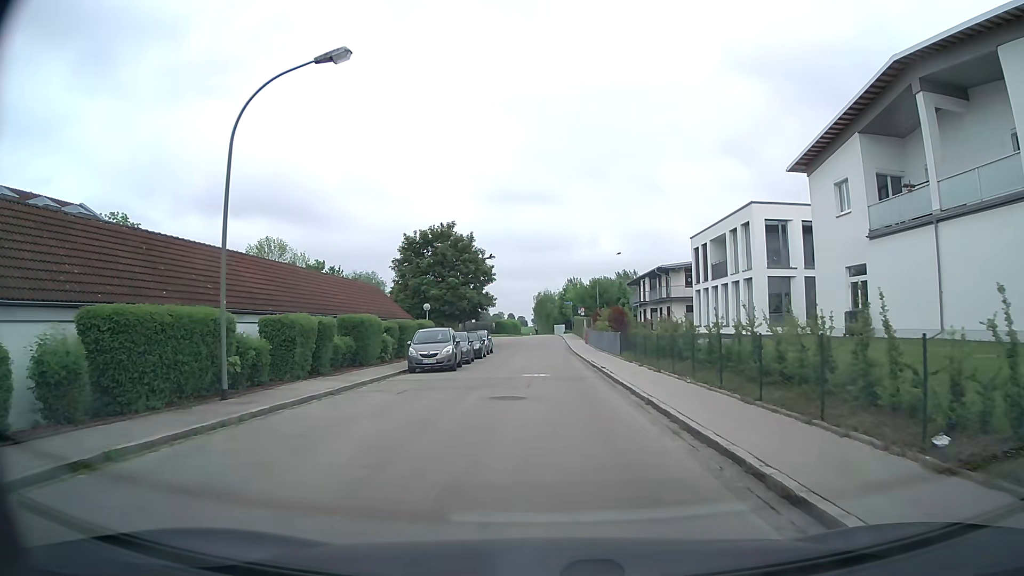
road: residential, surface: asphalt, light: Day
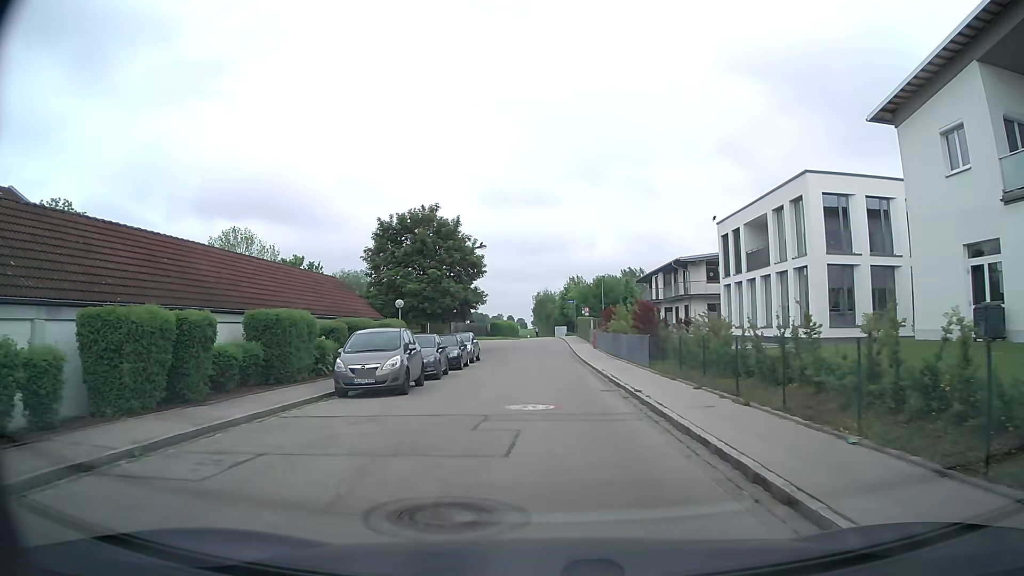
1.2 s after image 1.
(0.0, +8.7) m; 0°
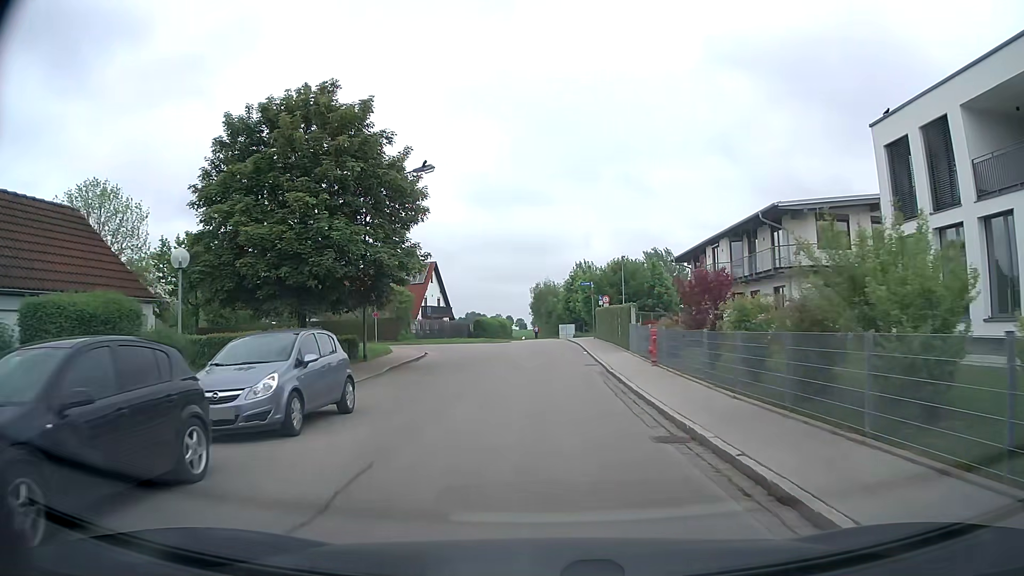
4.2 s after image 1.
(0.0, +23.4) m; 0°
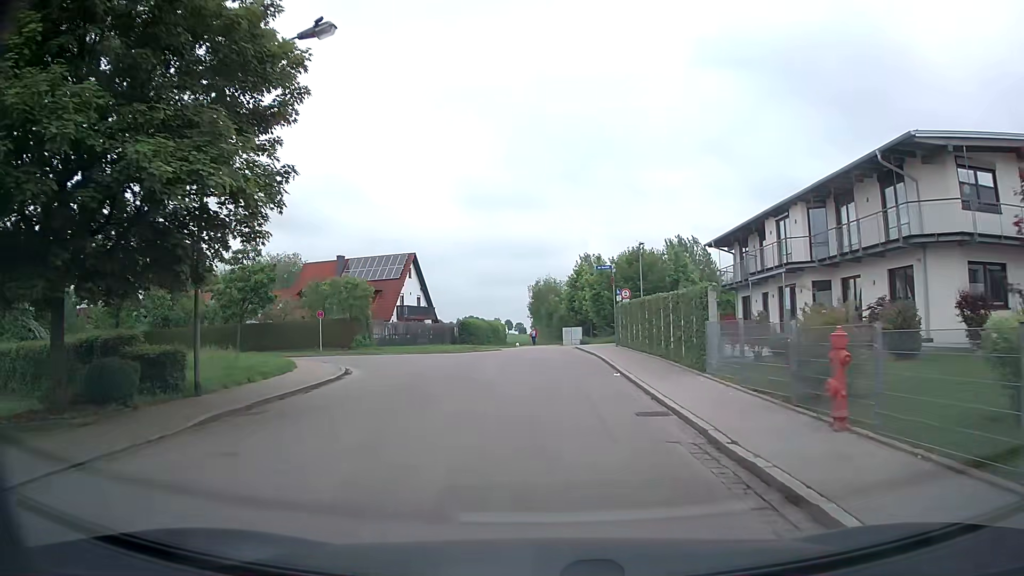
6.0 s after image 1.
(0.0, +12.8) m; 0°
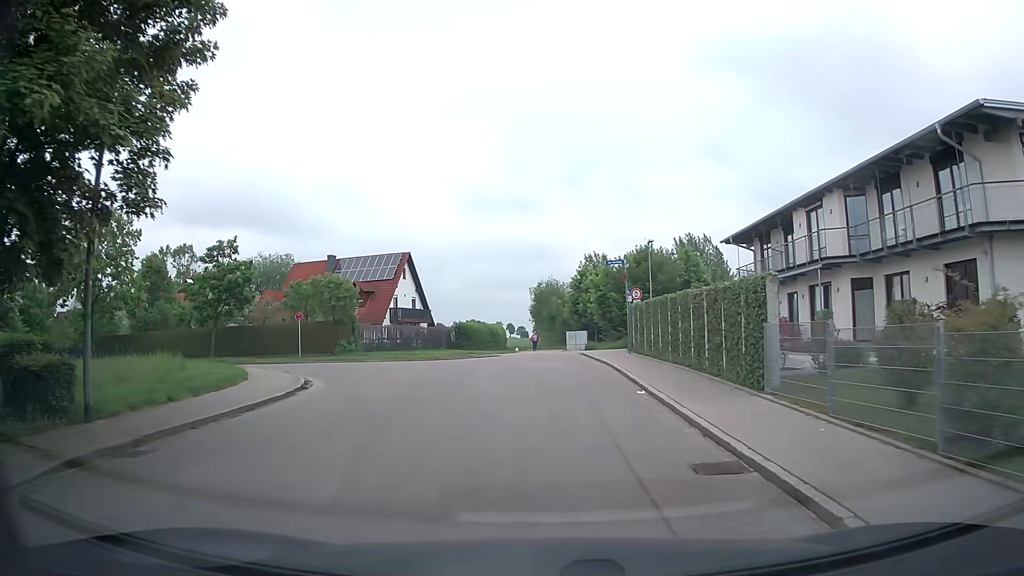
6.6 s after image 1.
(0.0, +3.7) m; 0°
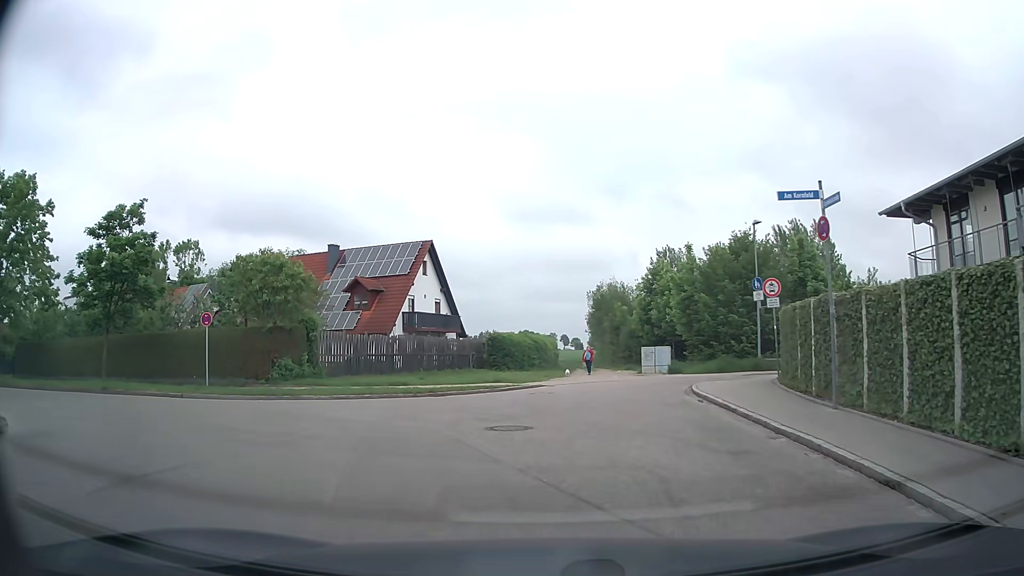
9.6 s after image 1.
(-0.3, +14.7) m; -4°
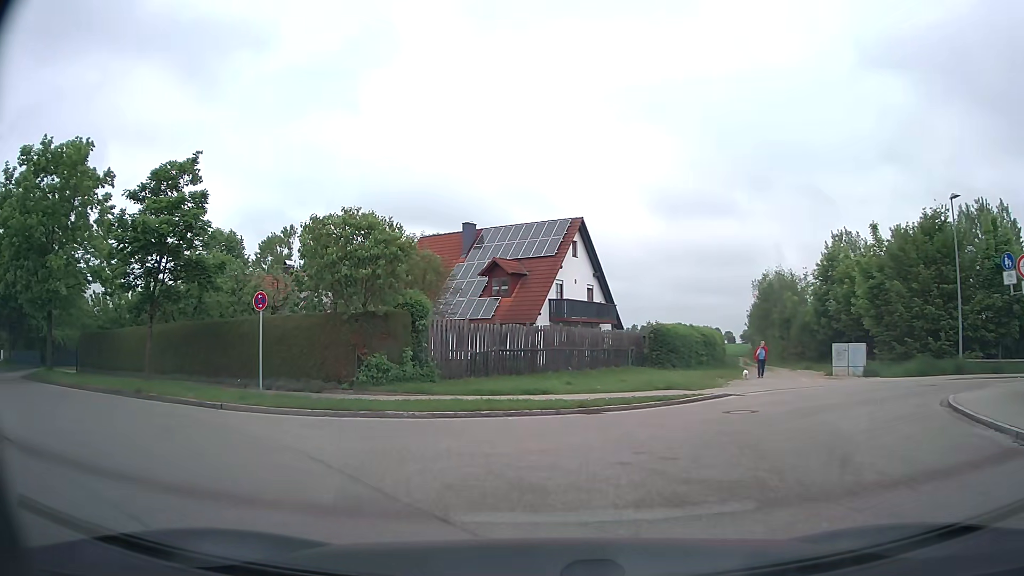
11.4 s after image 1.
(-0.6, +6.2) m; -12°
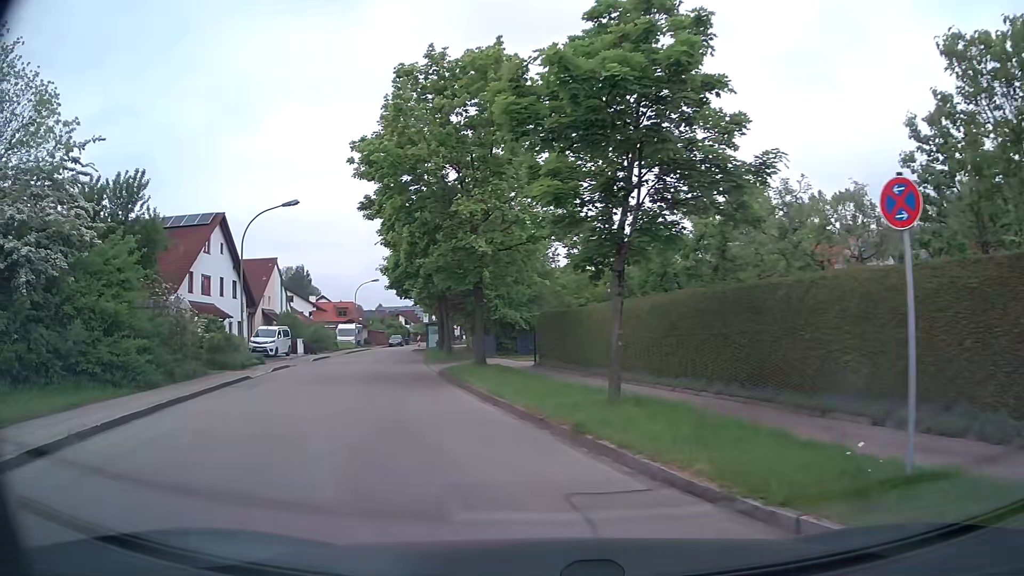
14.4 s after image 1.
(-3.8, +9.6) m; -44°
(-2, +10) (-5, +19) (-7, +29) (-10, +39) (-12, +48) (-14, +58) (-16, +68) (-17, +78) (-17, +88) (-18, +98) m
